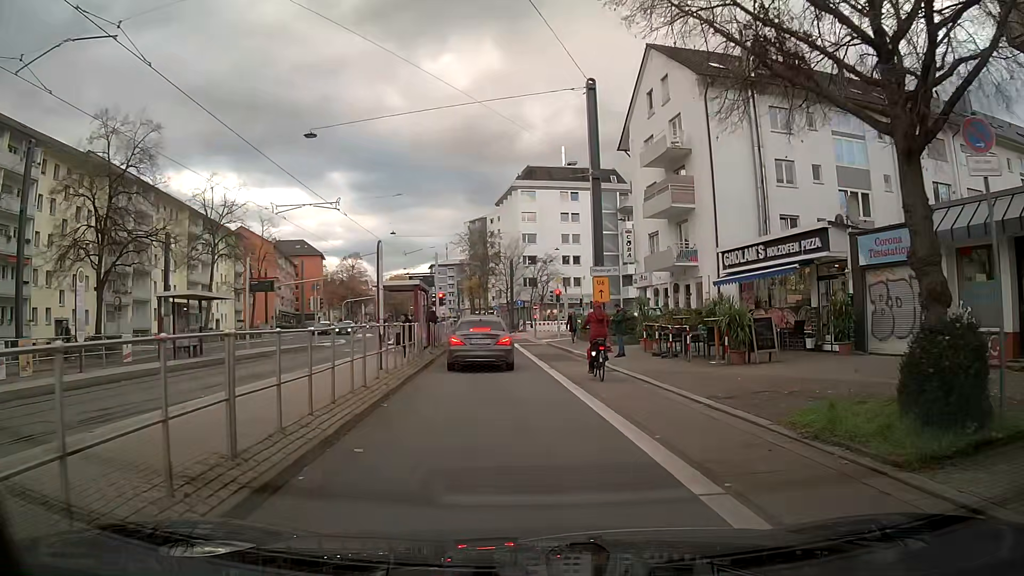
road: primary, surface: asphalt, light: Day
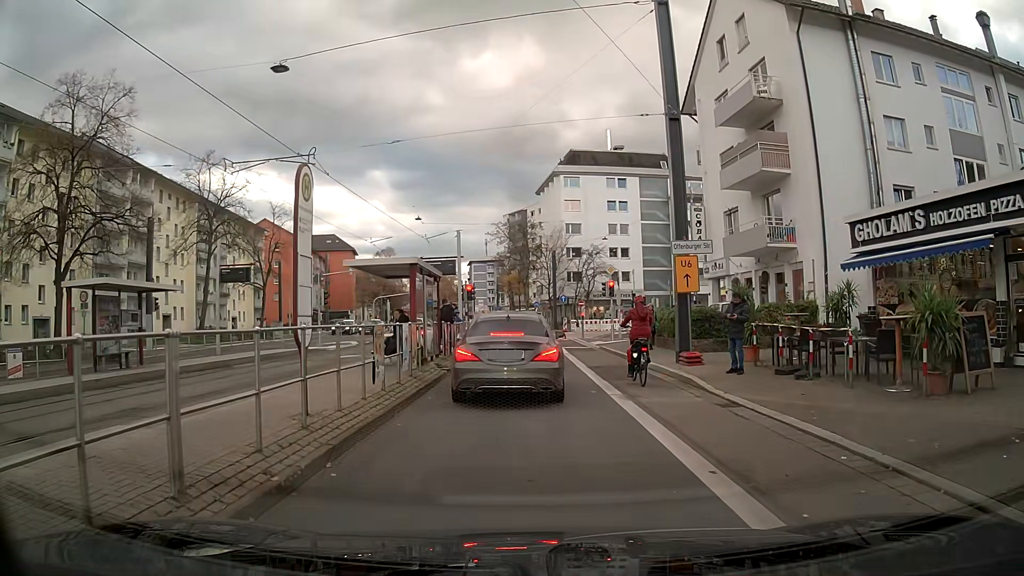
(-0.3, +7.3) m; -4°
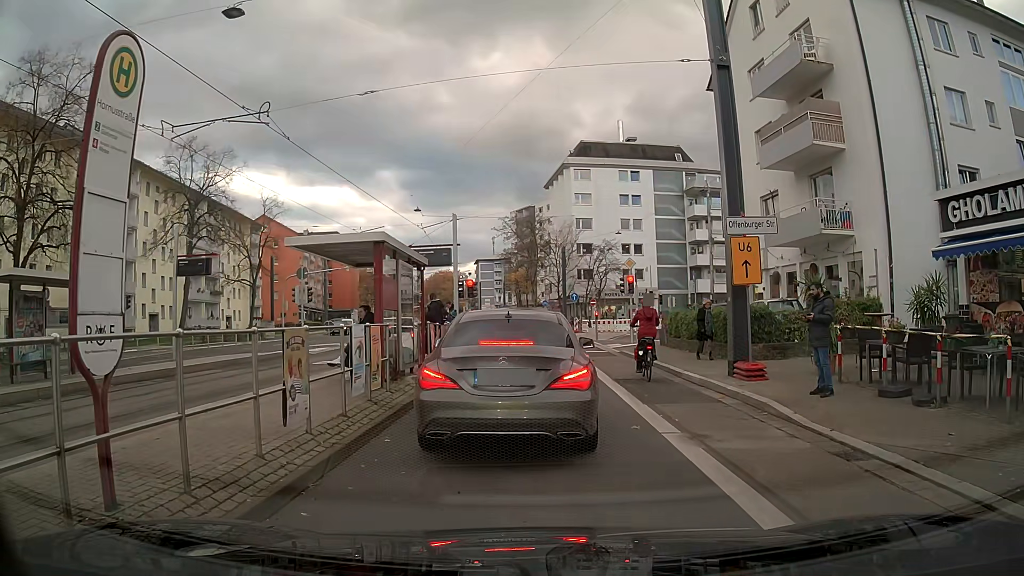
(+0.1, +3.8) m; +1°
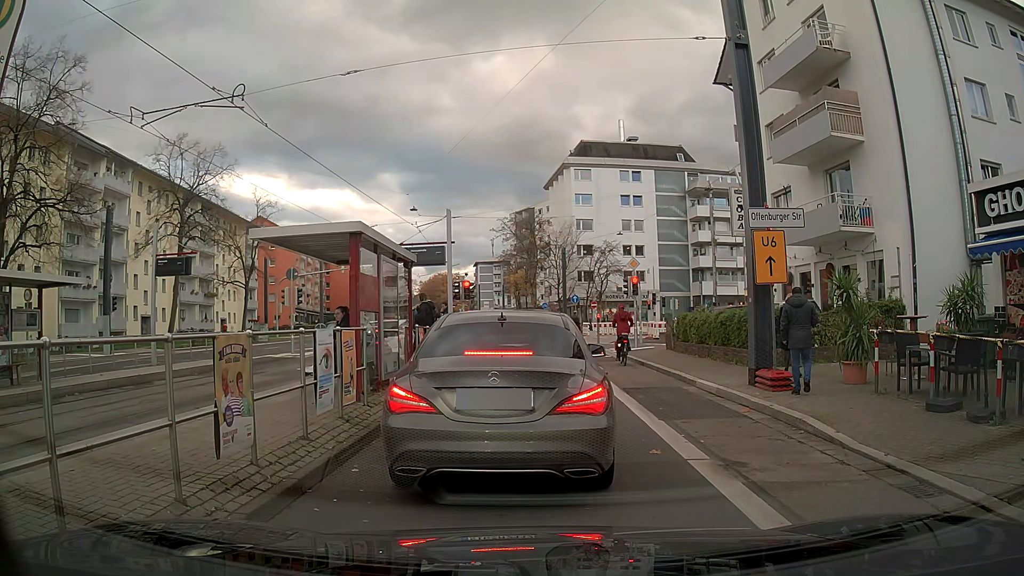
(0.0, +1.4) m; 0°
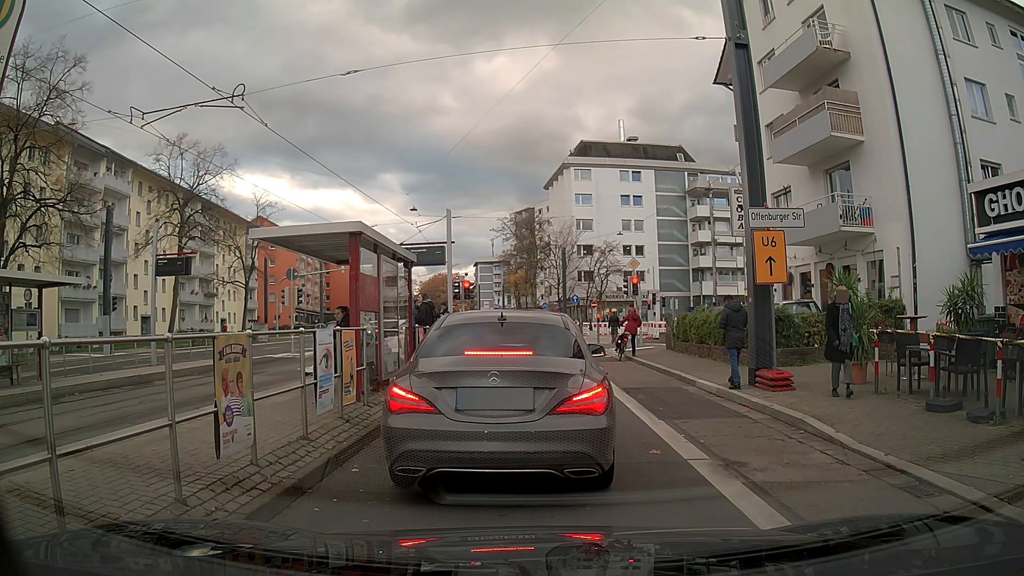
(0.0, 0.0) m; 0°
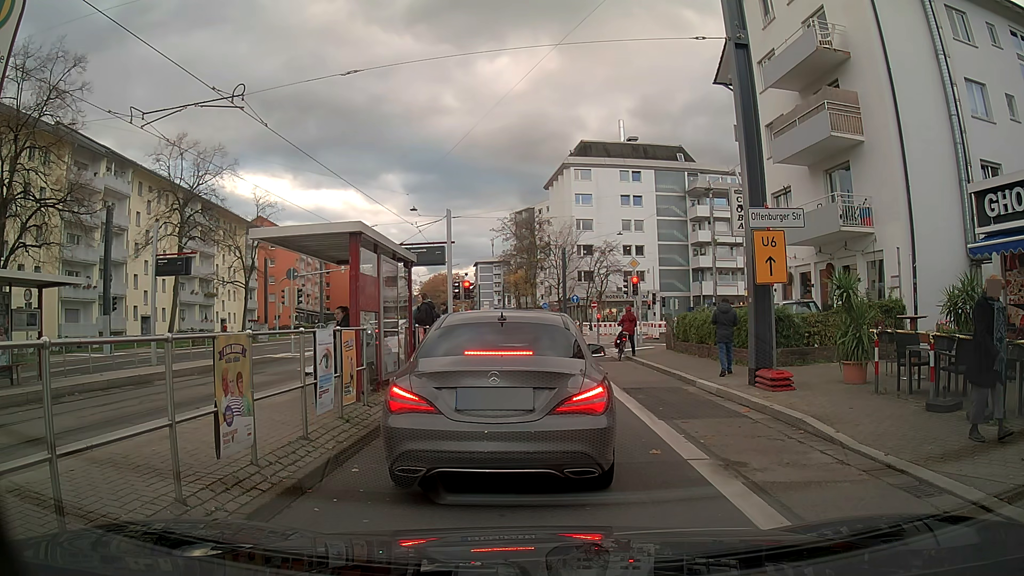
(0.0, 0.0) m; 0°
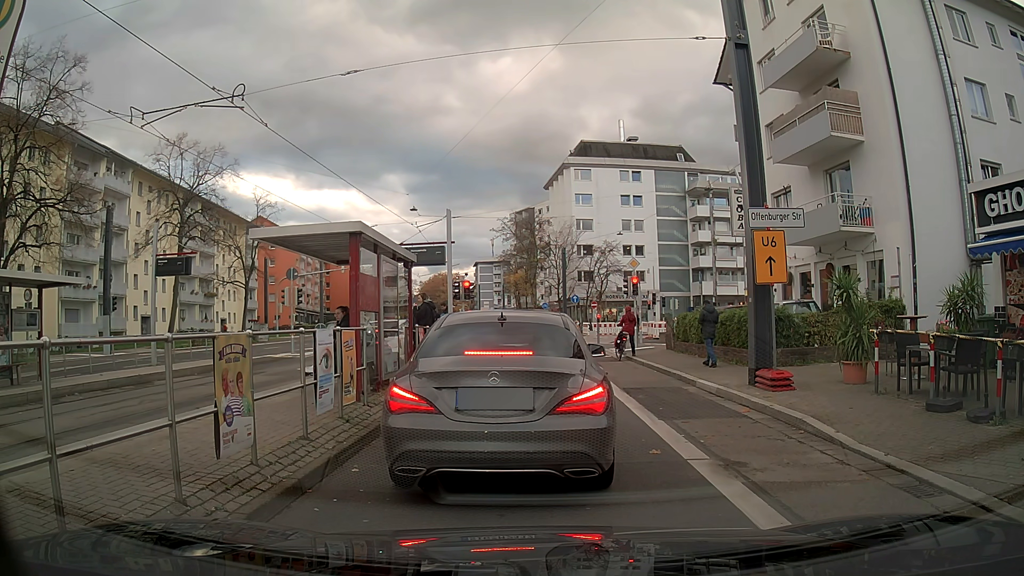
(0.0, 0.0) m; 0°
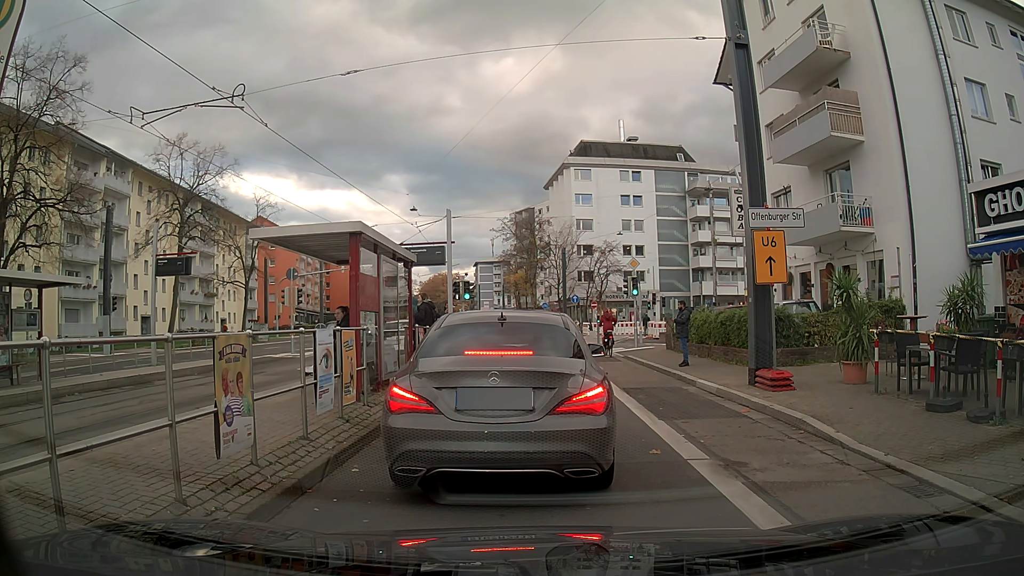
(0.0, 0.0) m; 0°
(0, +10) (0, +20) (0, +30) (-1, +40) (-2, +50) (-2, +60) (-3, +70) (-5, +80) (-5, +90) (-7, +100) m
